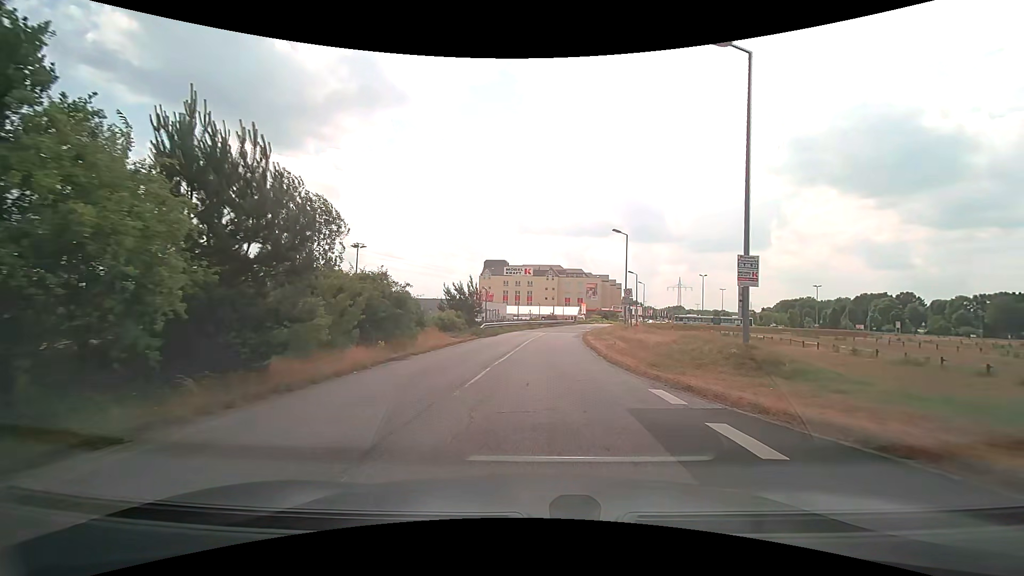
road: service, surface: asphalt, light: Day
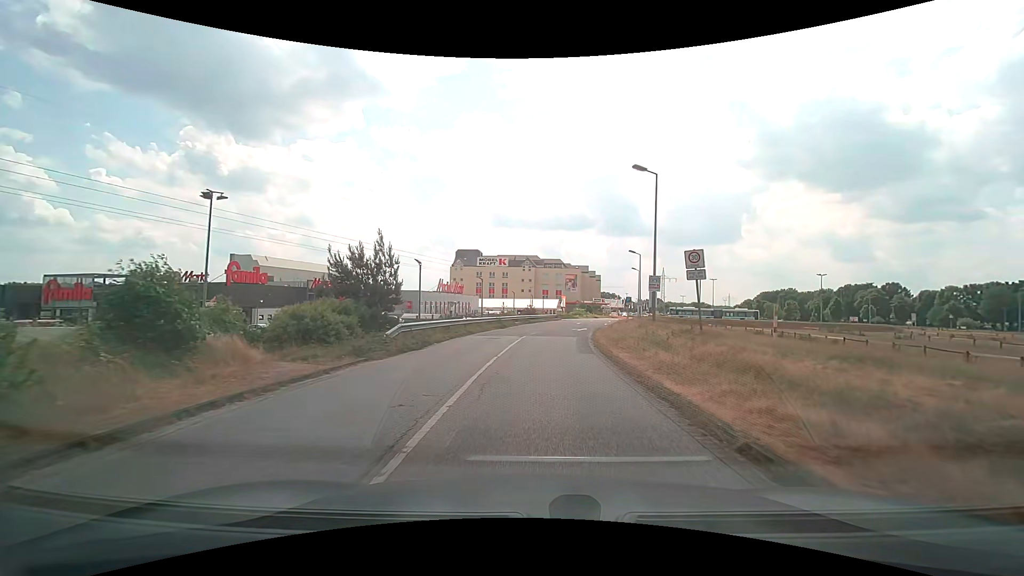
(+0.4, +18.2) m; +3°
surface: paving_stones
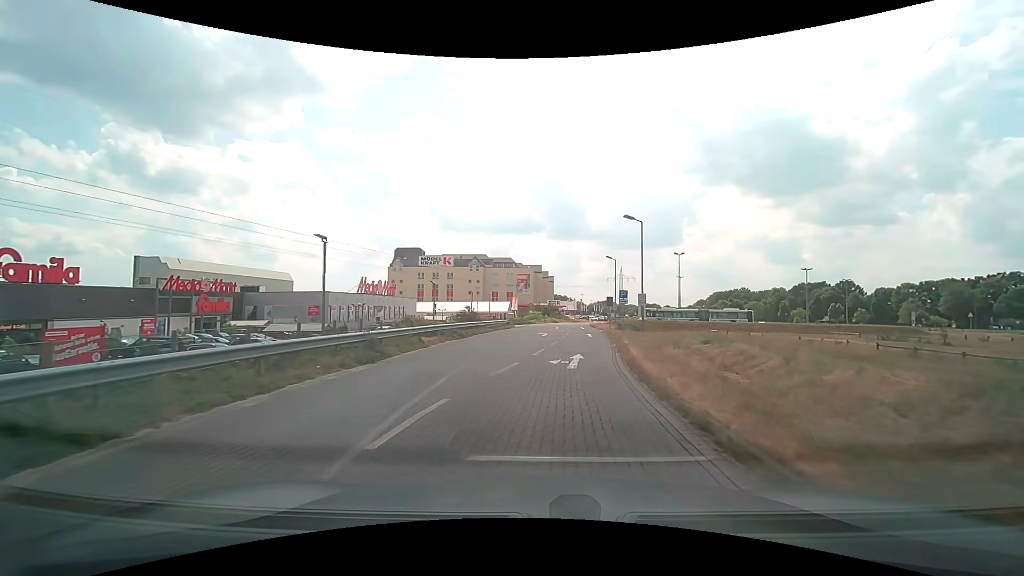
(+0.8, +23.3) m; +5°
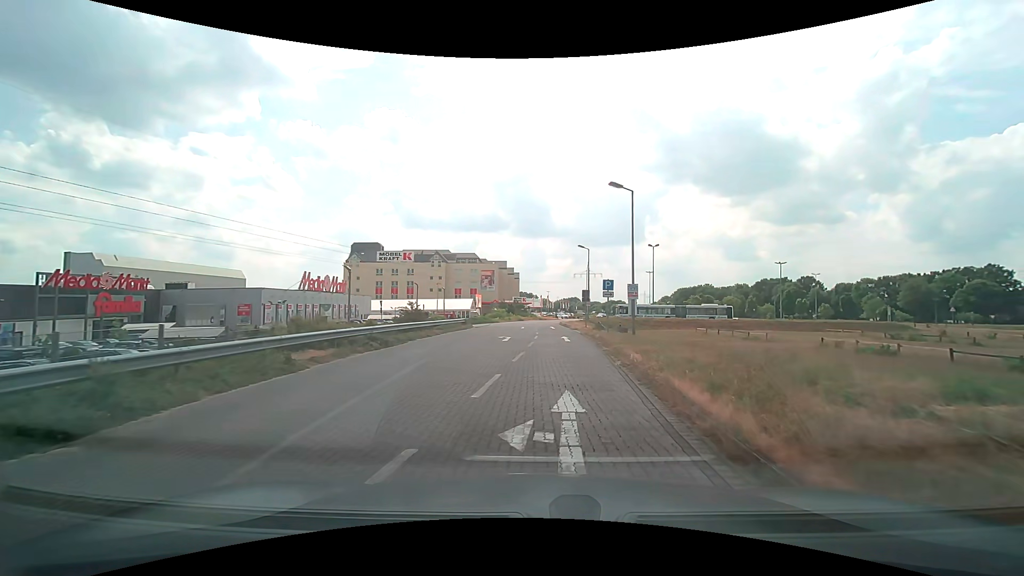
(+0.3, +8.8) m; +4°
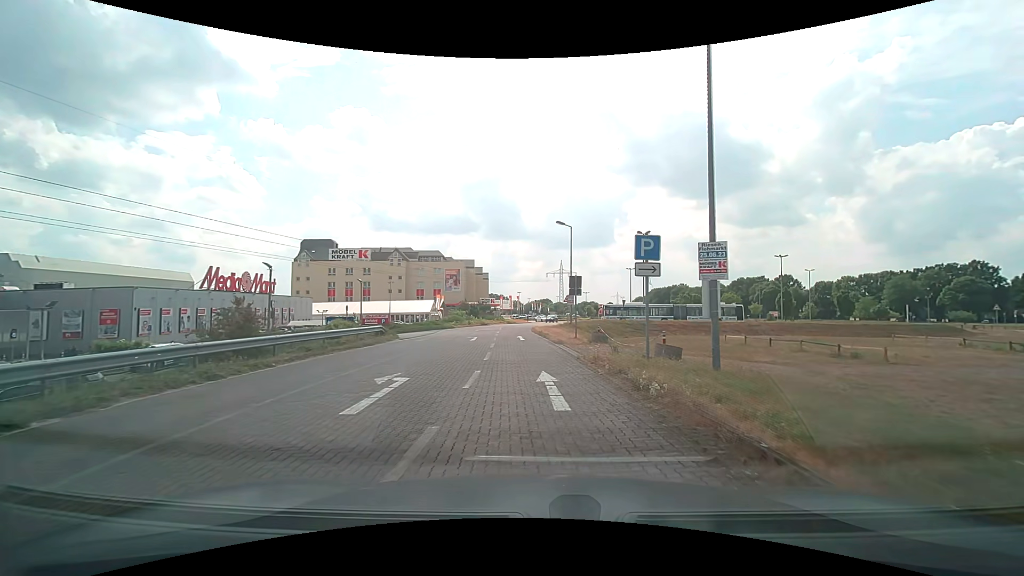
(+0.8, +16.7) m; +4°
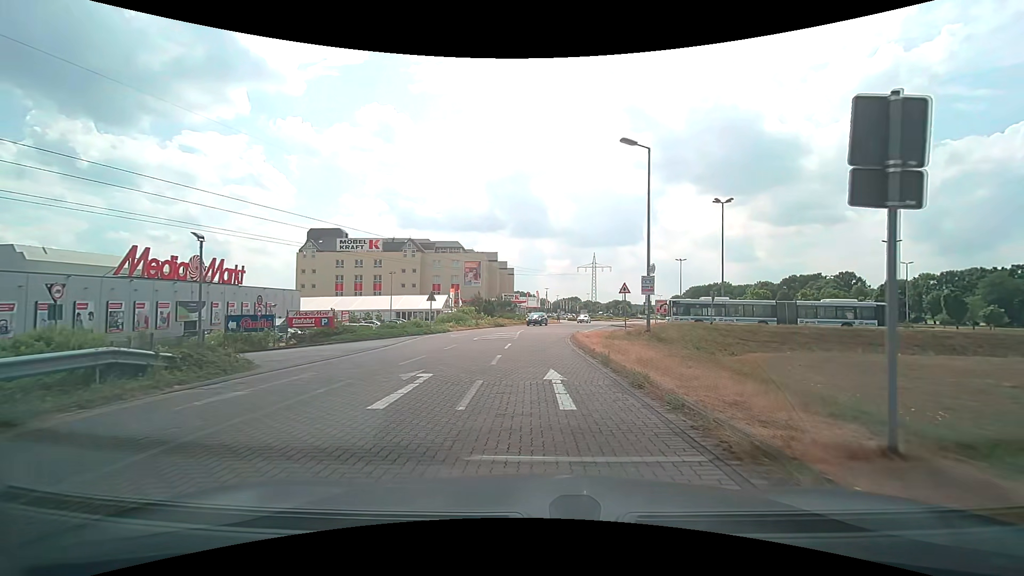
(-0.6, +20.0) m; -3°
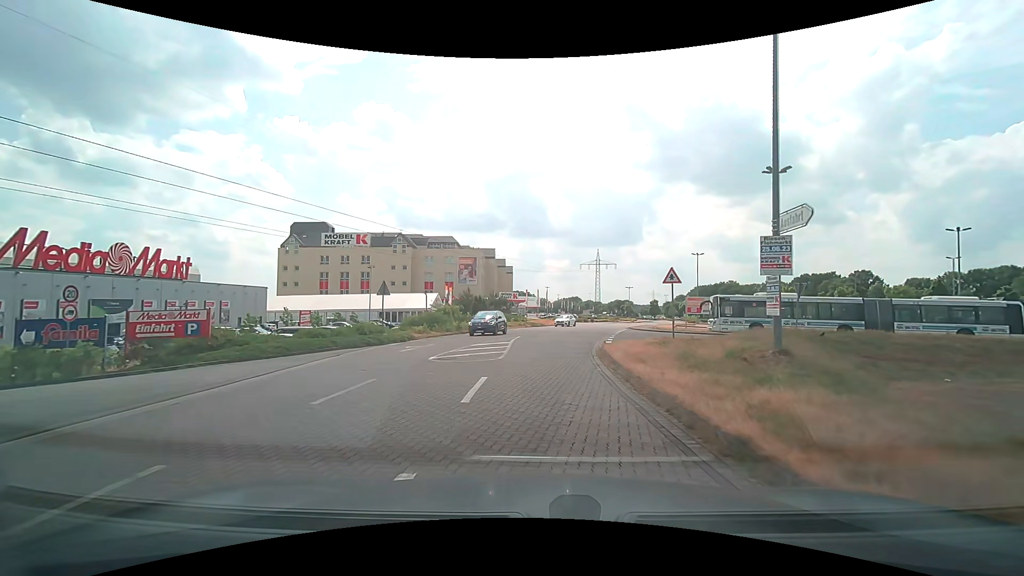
(-0.2, +11.8) m; -1°
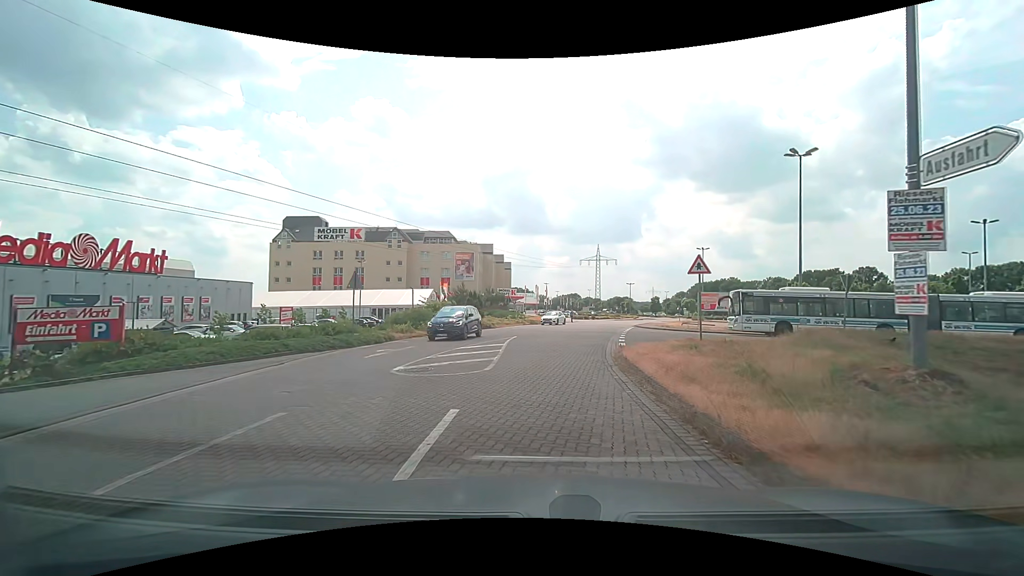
(0.0, +3.9) m; 0°
(0, +10) (+1, +20) (+2, +30) (+4, +40) (+7, +49) (+10, +59) (+13, +68) (+16, +78) (+20, +87) (+24, +96) m
